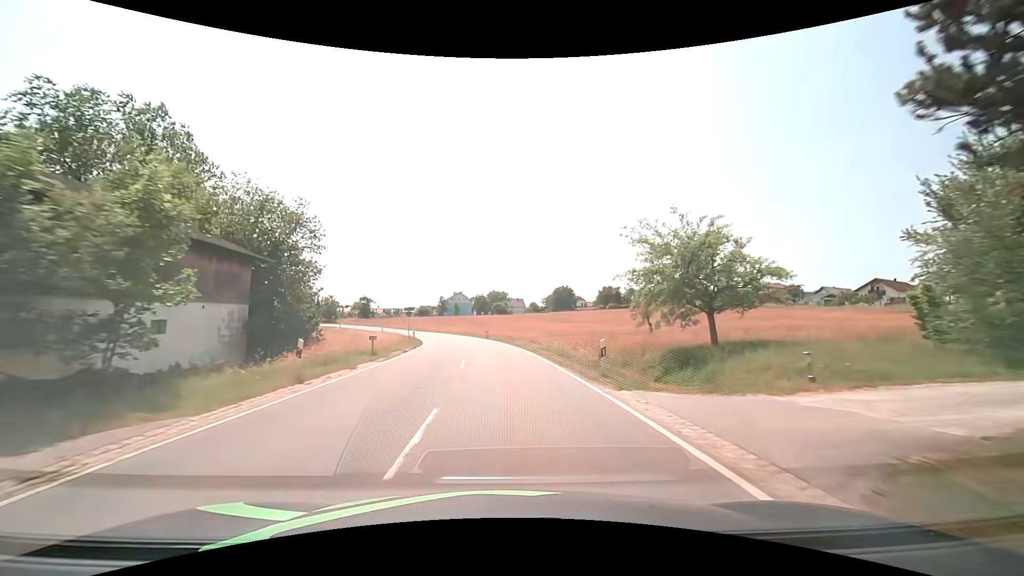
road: tertiary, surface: asphalt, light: Day
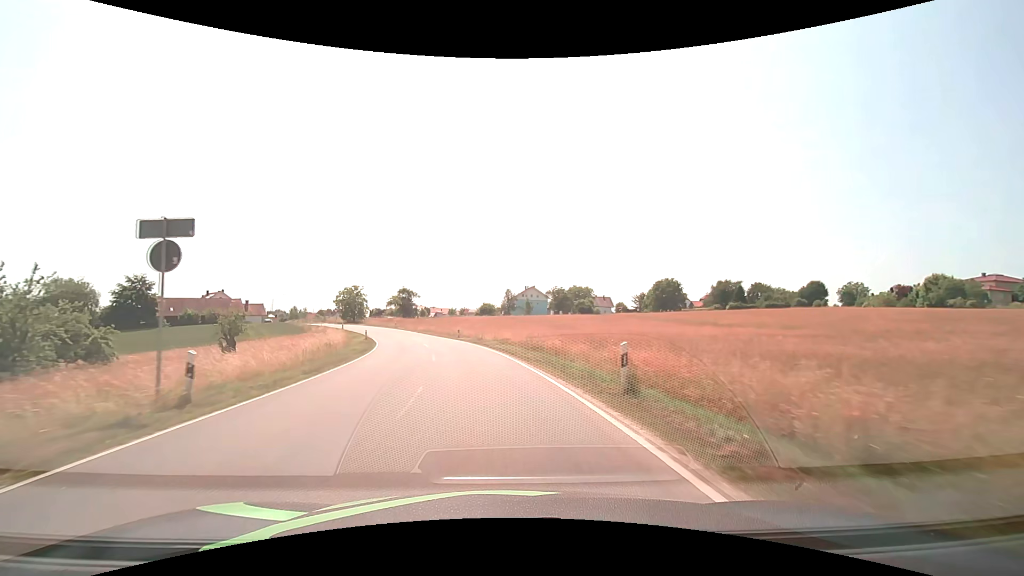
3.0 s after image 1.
(-2.6, +45.5) m; -8°
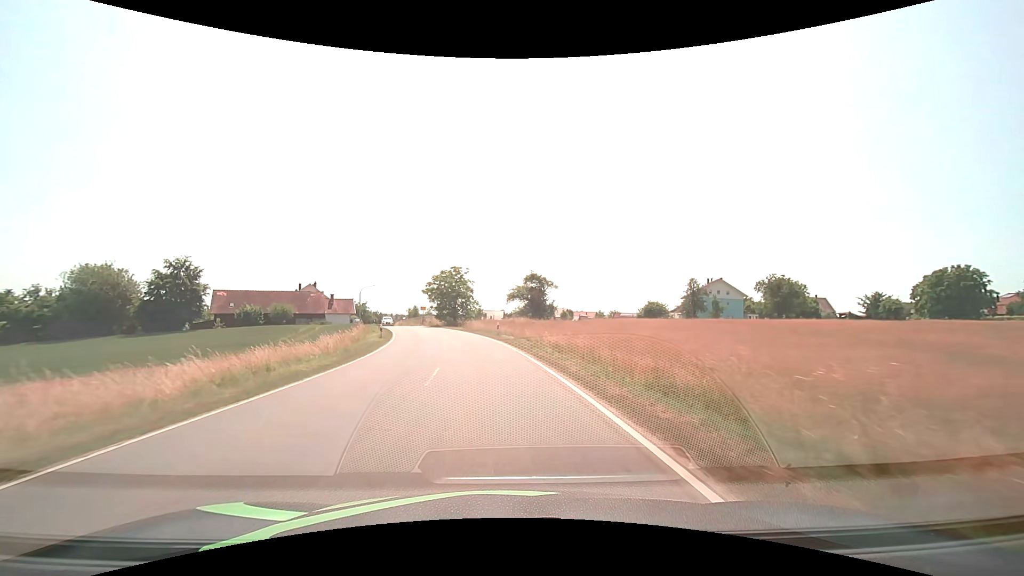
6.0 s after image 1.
(-6.3, +44.2) m; -16°
(0, +10) (-1, +20) (-2, +30) (-4, +40) (-6, +49) (-9, +59) (-12, +69) (-15, +78) (-18, +88) (-22, +97) m
